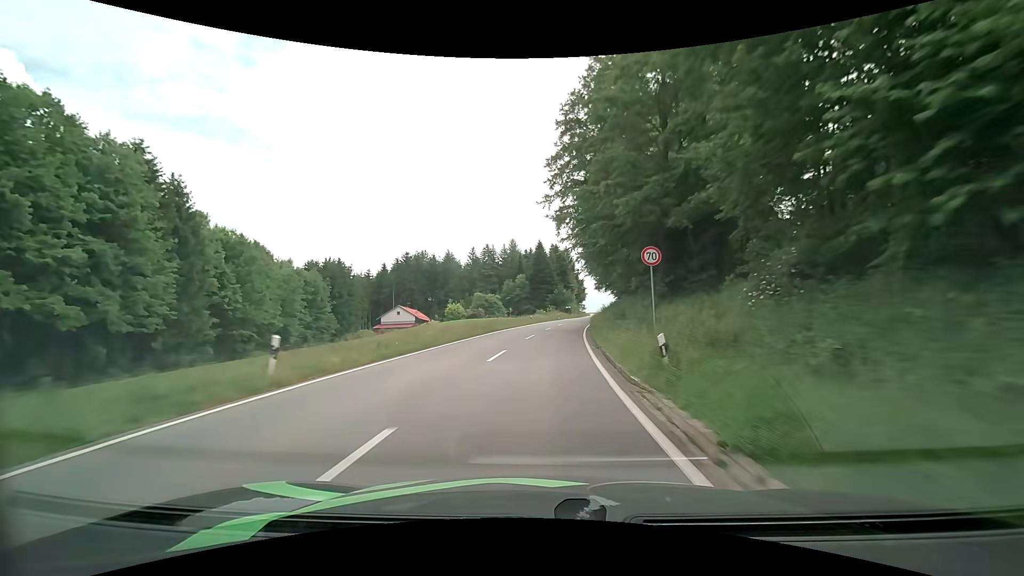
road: tertiary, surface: asphalt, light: Day
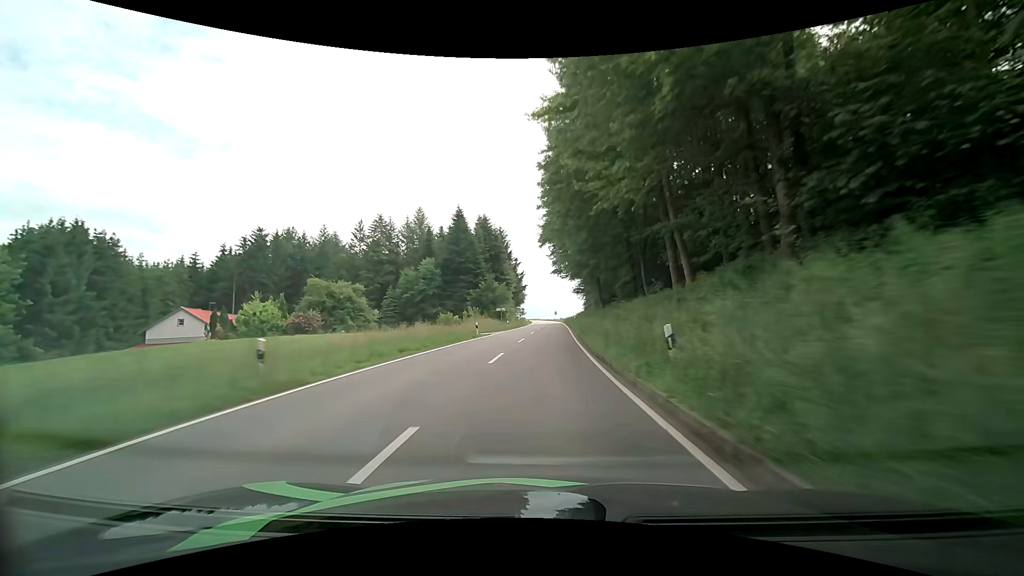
(+3.5, +49.4) m; +8°
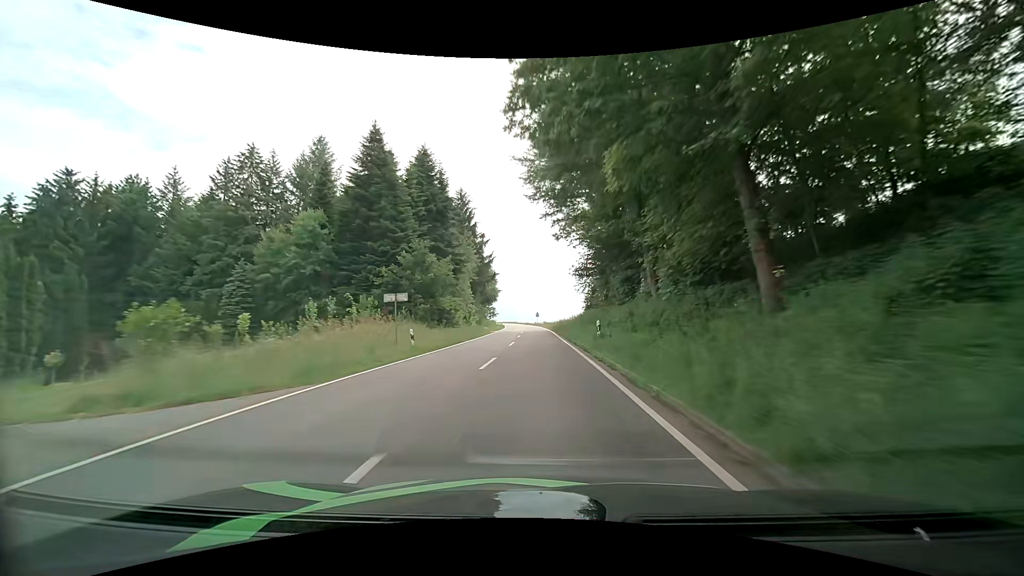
(+0.6, +38.4) m; +2°
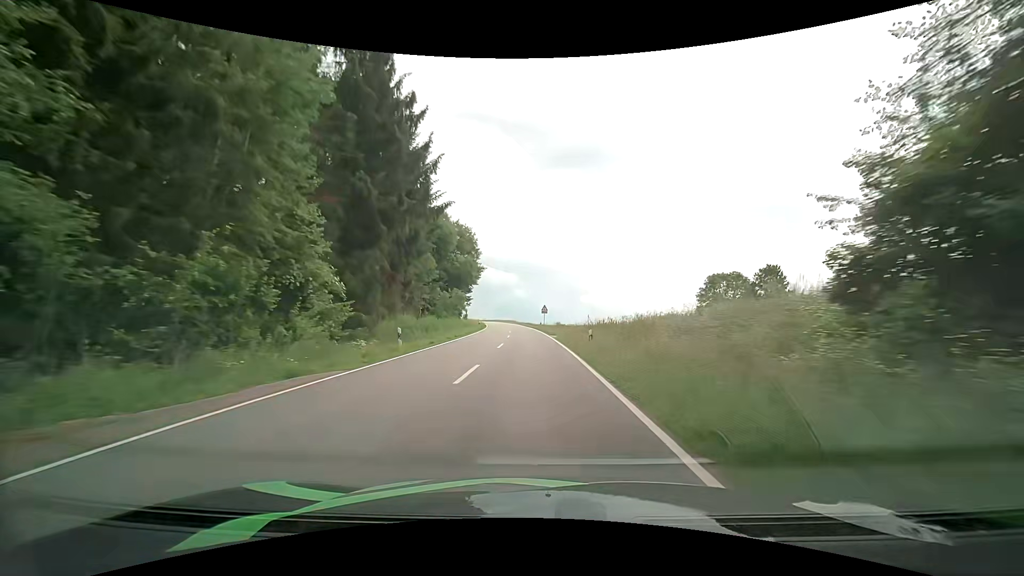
(+0.5, +52.3) m; -1°
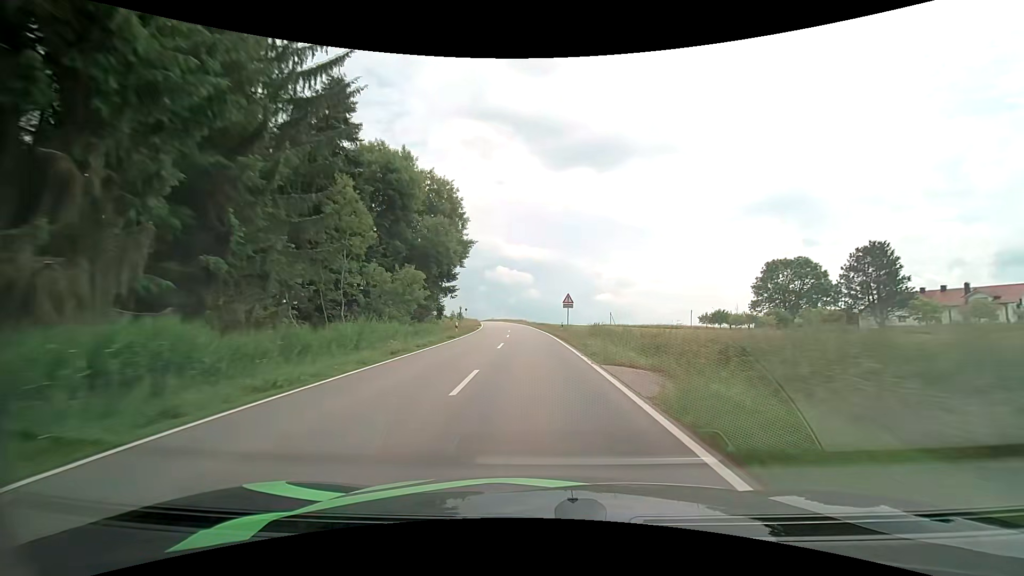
(-0.1, +26.7) m; -1°
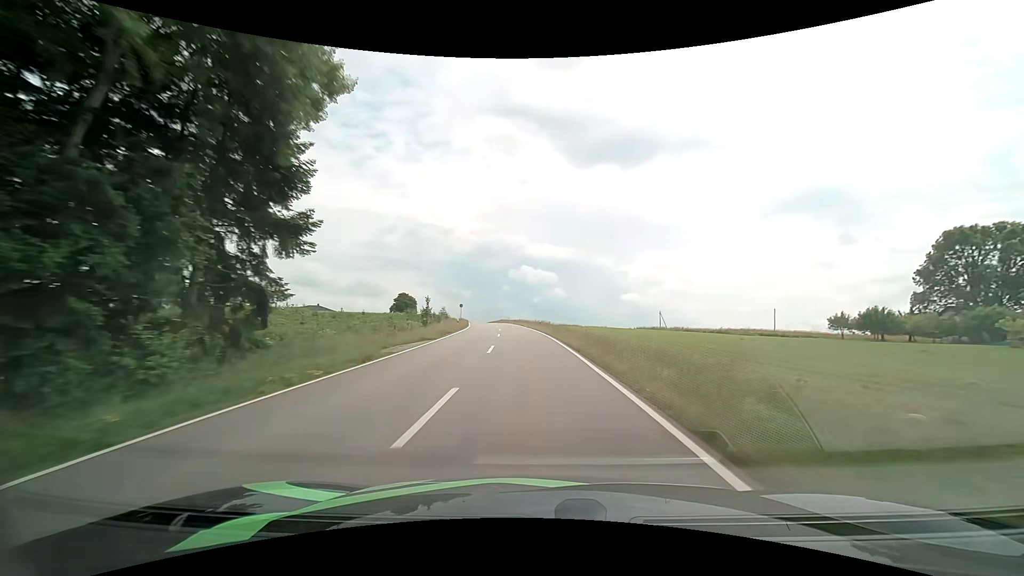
(-0.7, +40.5) m; -3°
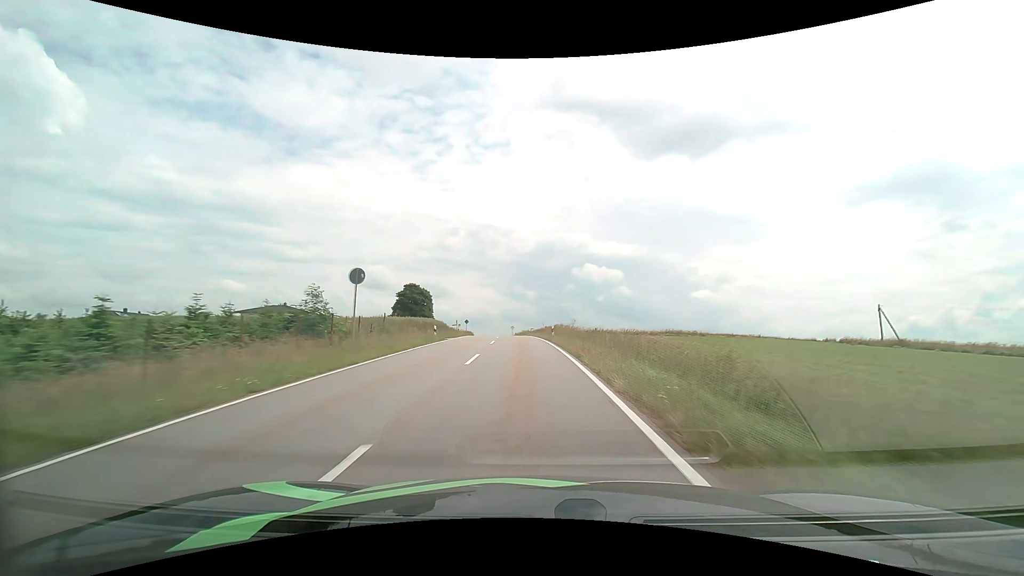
(-3.8, +65.7) m; -7°
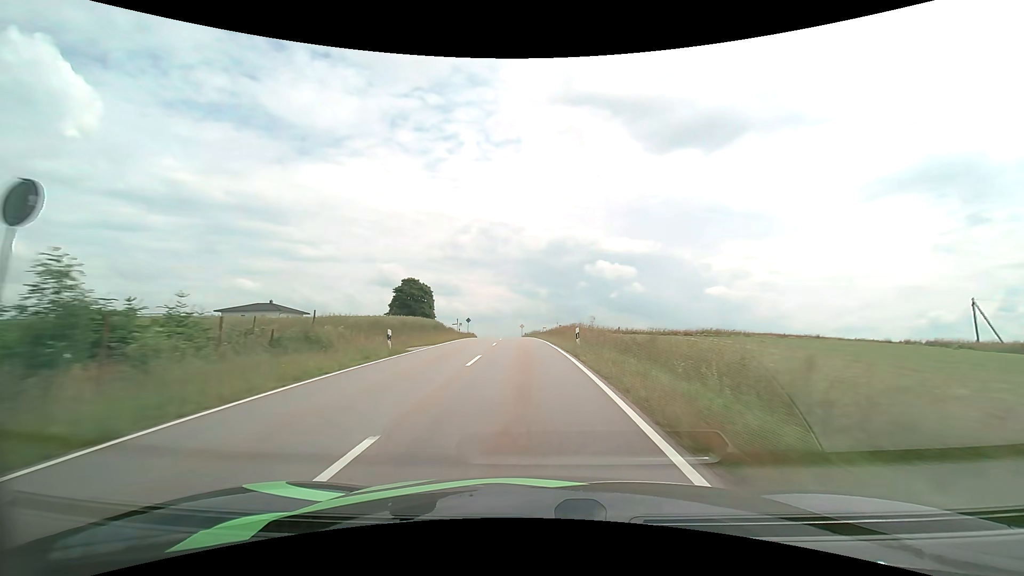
(-0.2, +12.3) m; -2°
(0, +10) (0, +20) (-1, +30) (-1, +40) (-2, +50) (-3, +60) (-4, +70) (-5, +80) (-6, +90) (-7, +100) m
